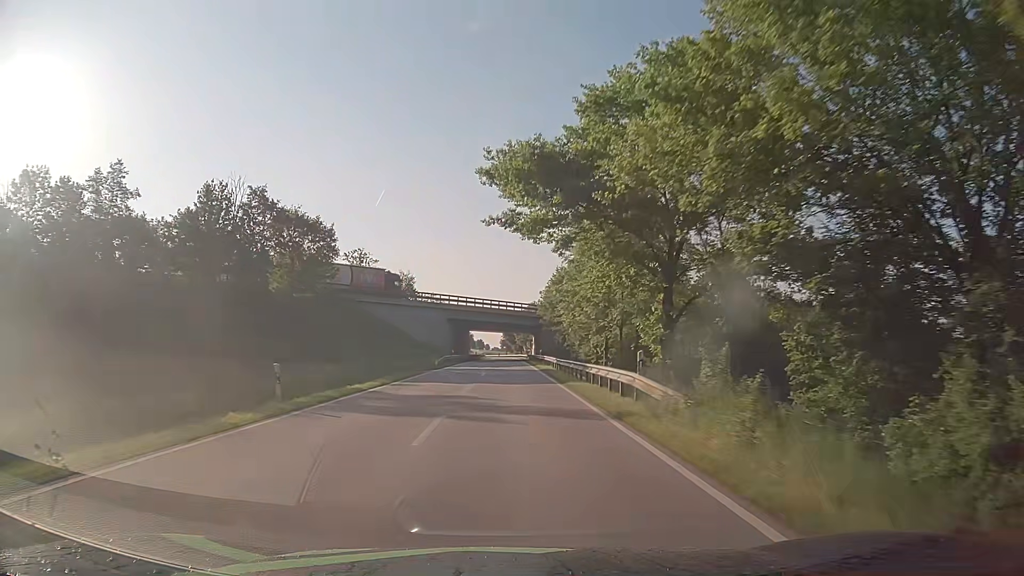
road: secondary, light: Day
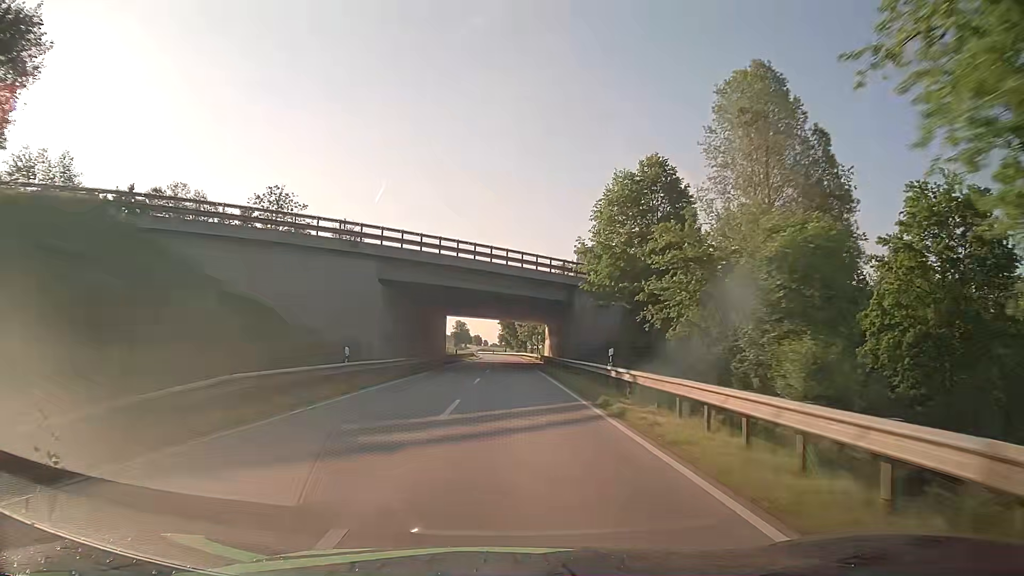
(+0.1, +44.5) m; 0°
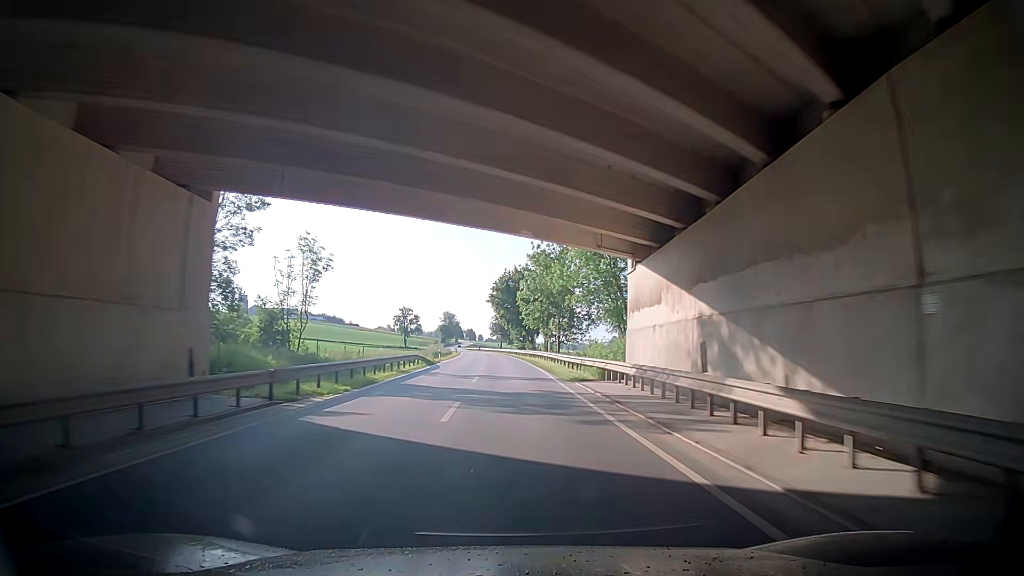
(+0.8, +61.4) m; +1°
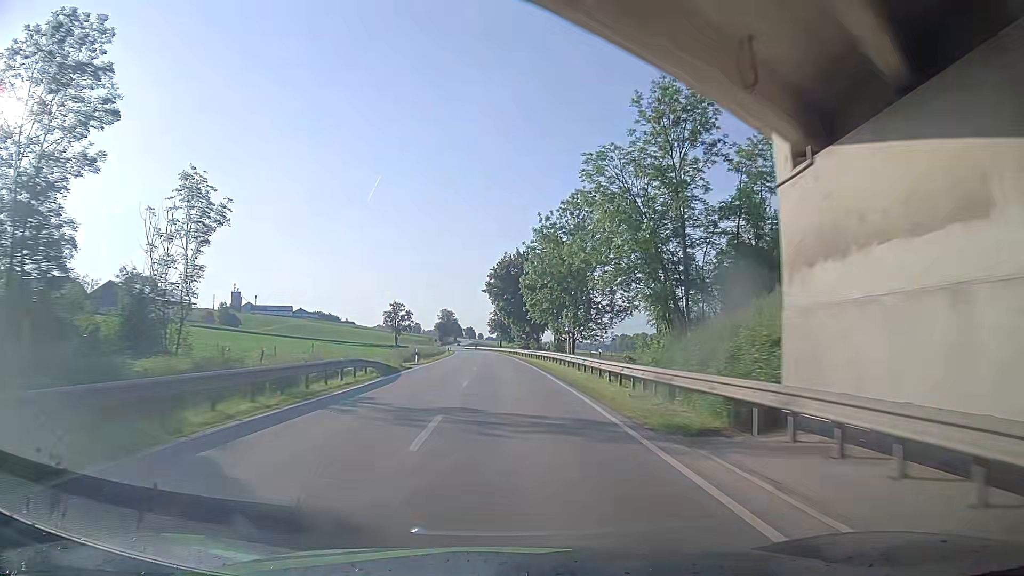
(0.0, +15.5) m; 0°
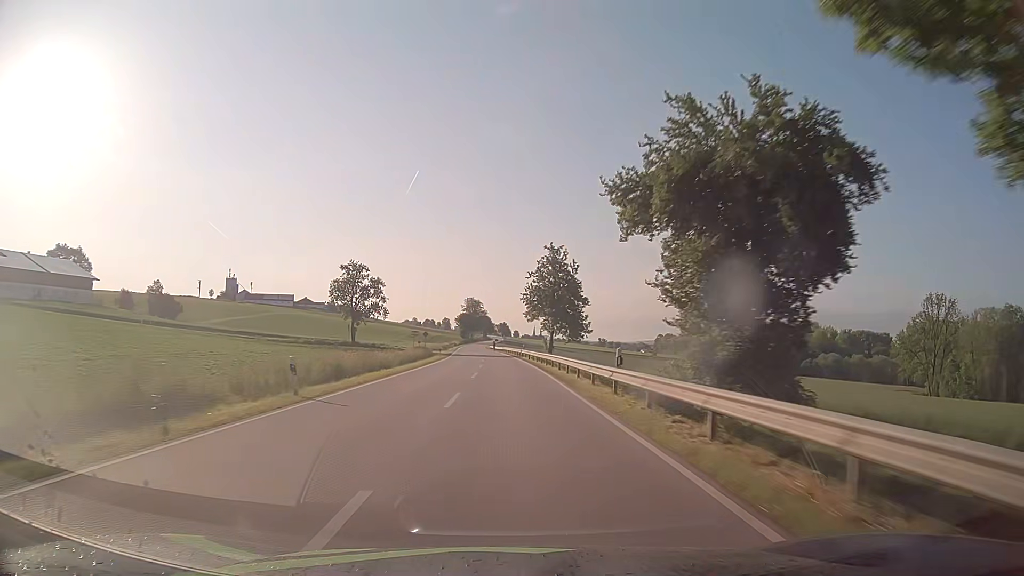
(-2.8, +78.2) m; -4°
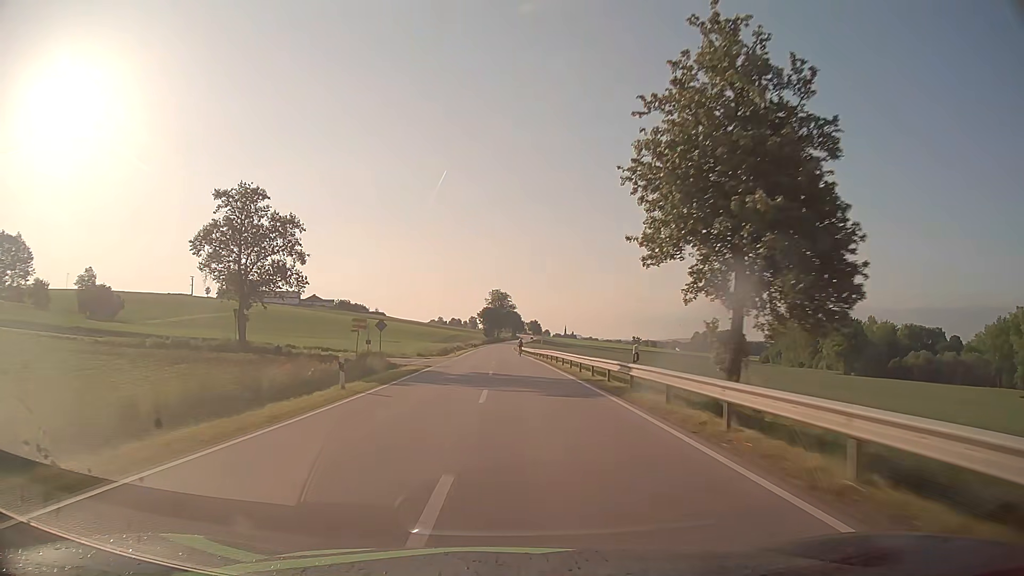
(-0.7, +47.3) m; -2°
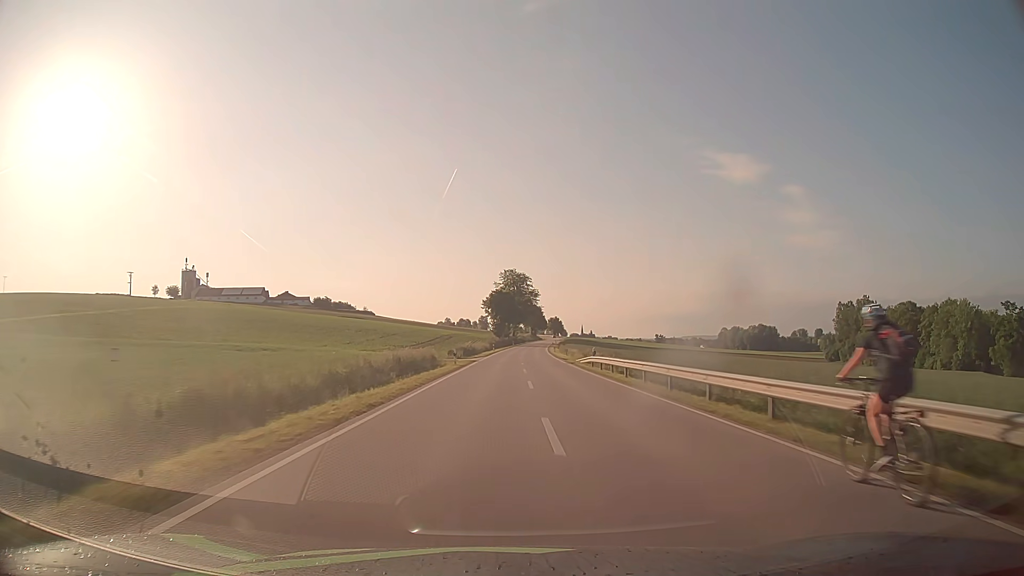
(-2.1, +79.3) m; -1°
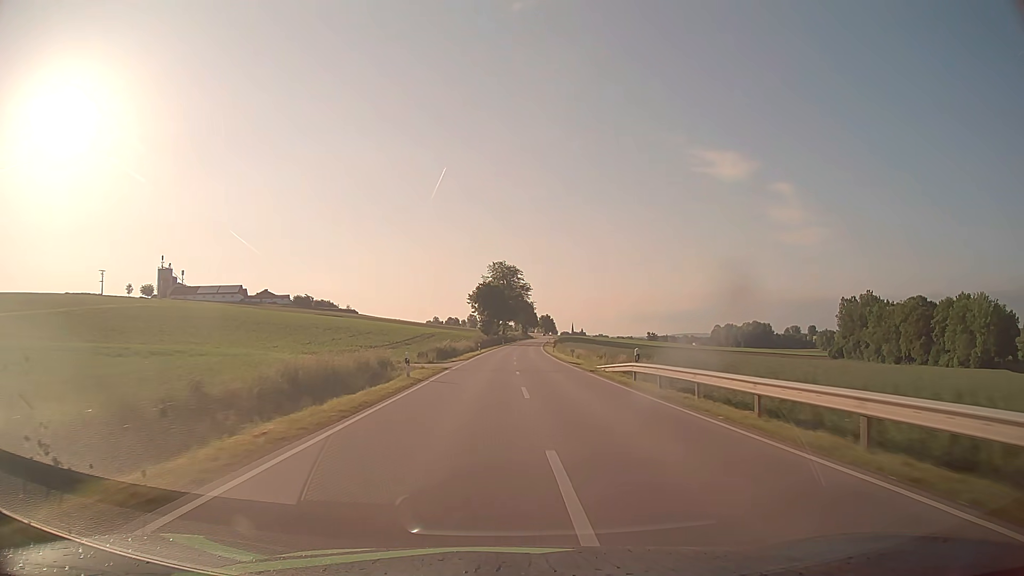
(+0.1, +15.9) m; +1°
(0, +10) (0, +20) (0, +30) (+1, +40) (+1, +50) (+1, +60) (+2, +70) (+2, +80) (+3, +90) (+3, +100) m
